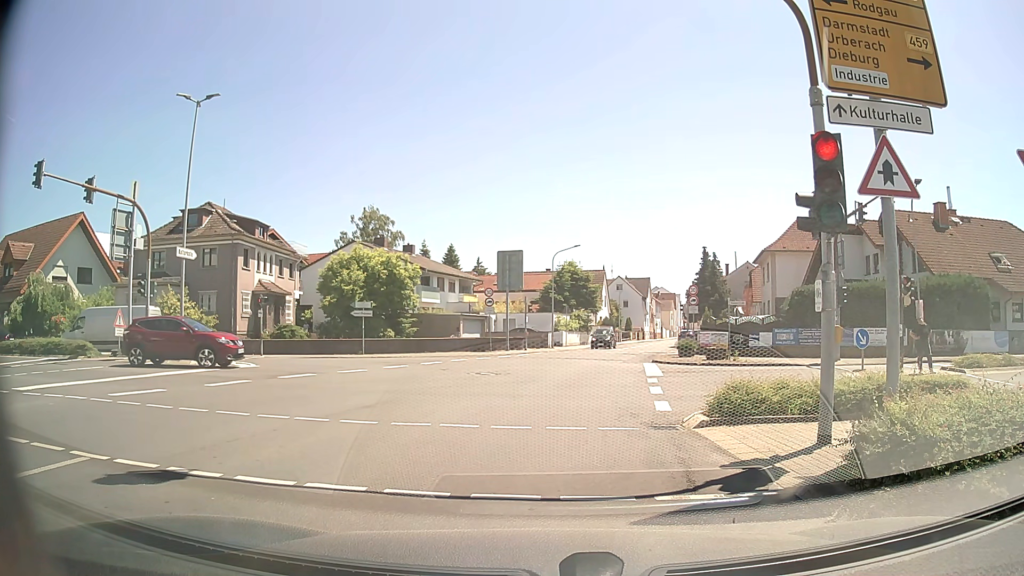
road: tertiary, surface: asphalt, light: Day
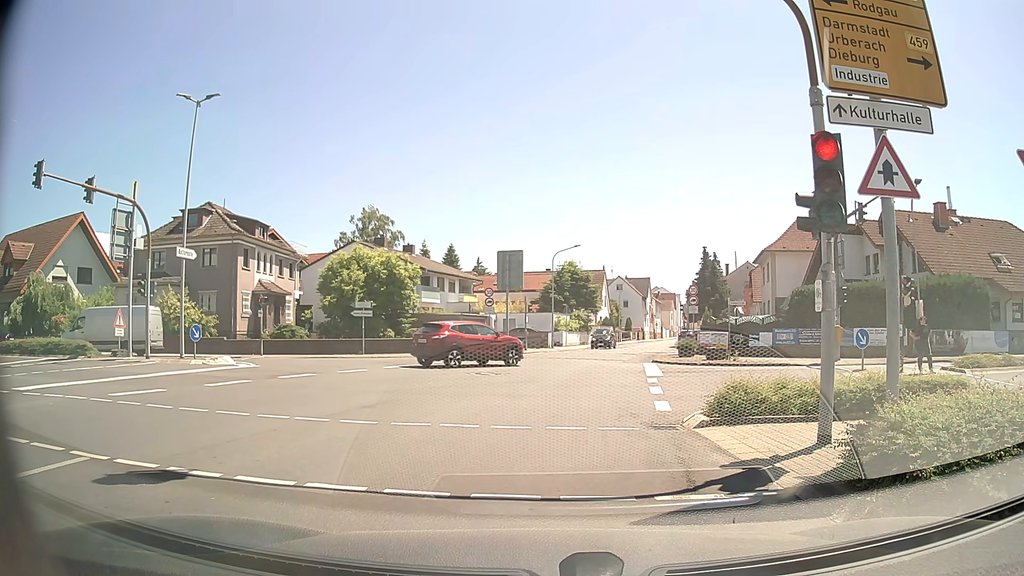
(0.0, 0.0) m; 0°
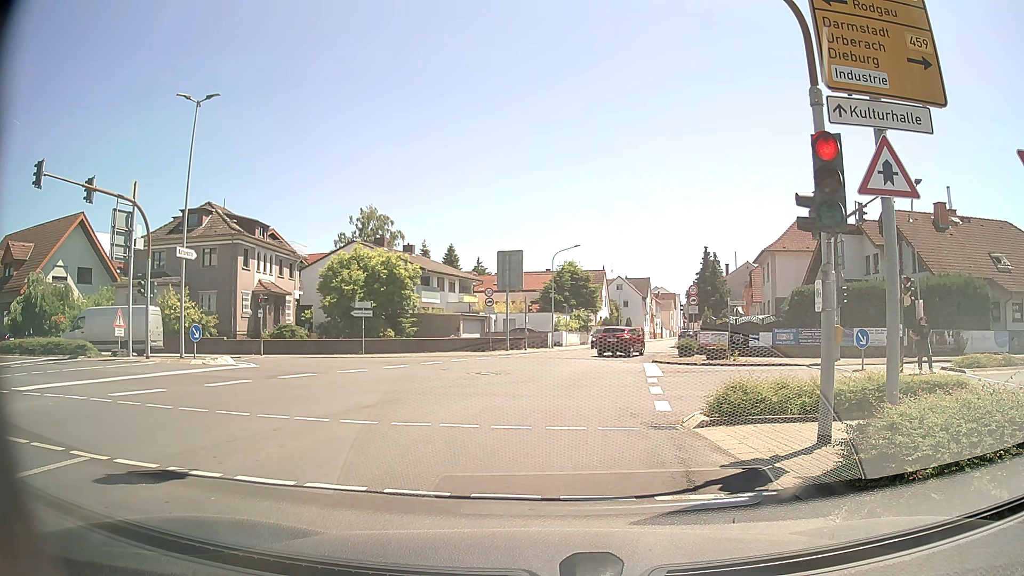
(0.0, 0.0) m; 0°
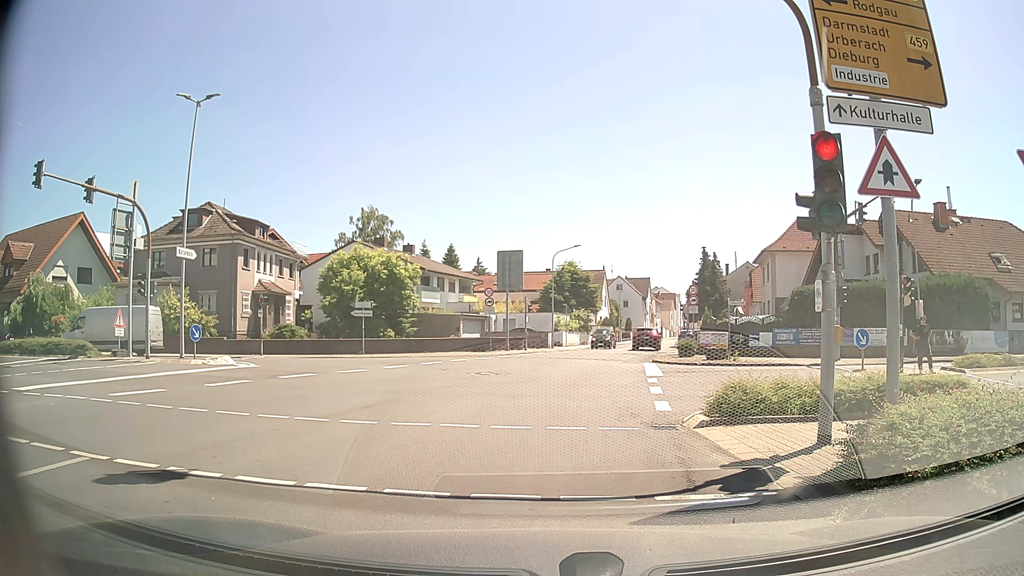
(0.0, 0.0) m; 0°
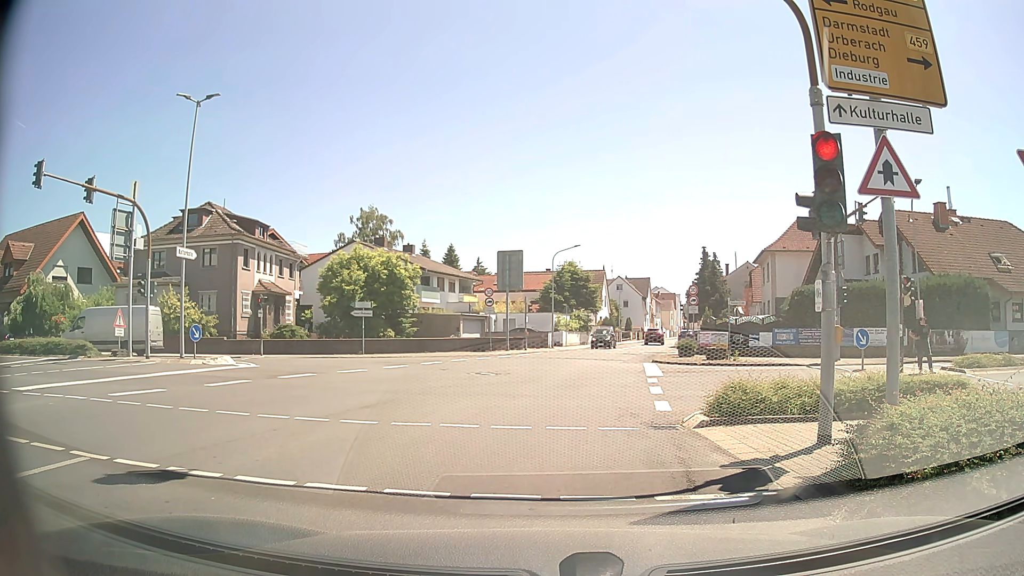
(0.0, 0.0) m; 0°
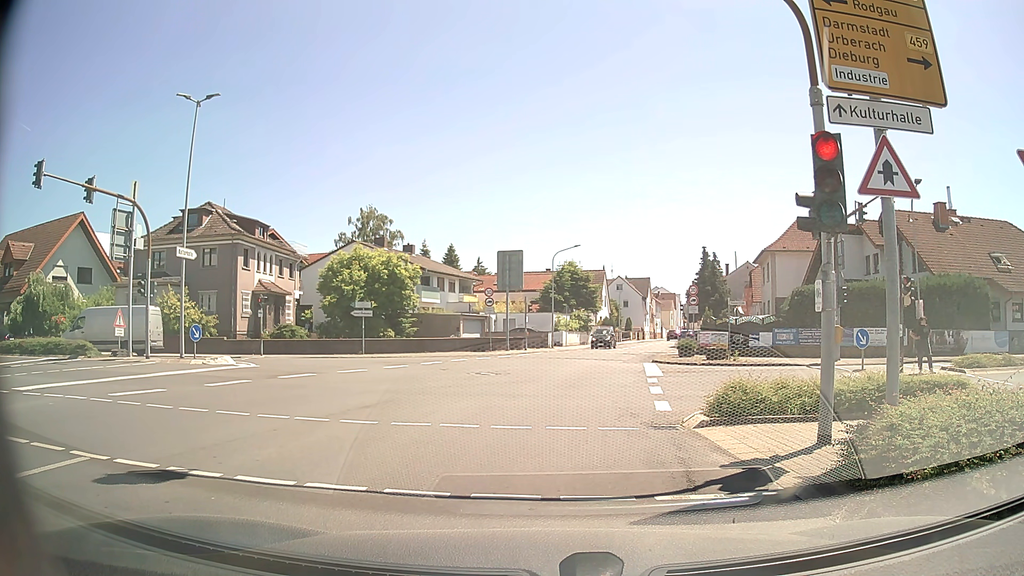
(0.0, 0.0) m; 0°
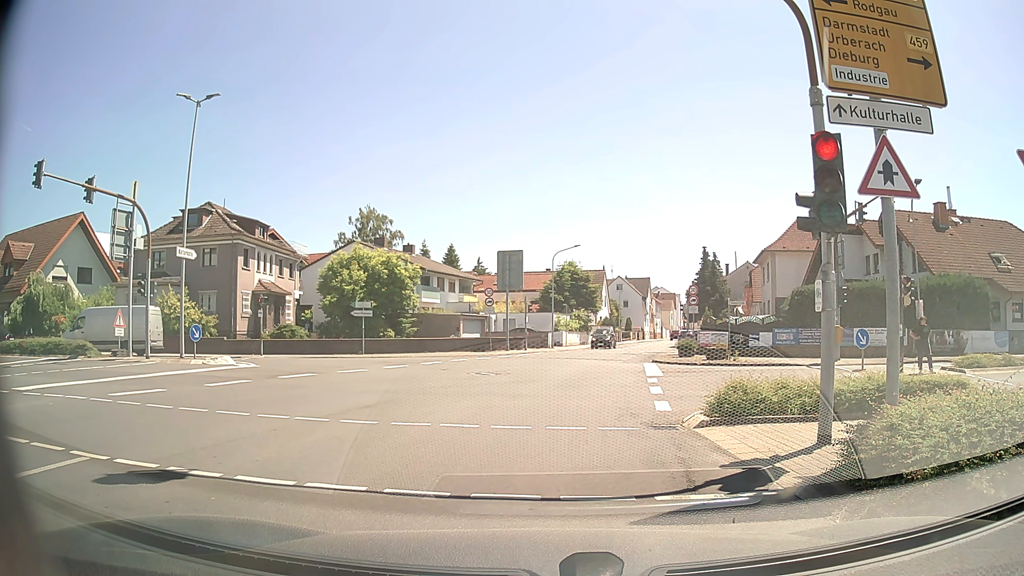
(0.0, 0.0) m; 0°
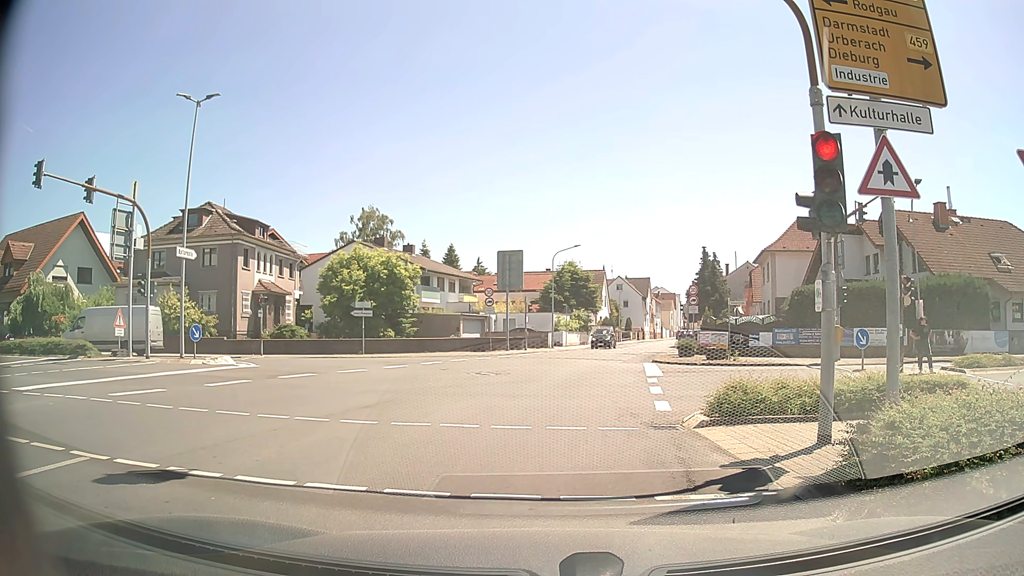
(0.0, 0.0) m; 0°
(0, +10) (+1, +20) (+3, +30) (+5, +40) (+8, +49) (+10, +59) (+12, +69) (+15, +78) (+18, +88) (+21, +98) m
